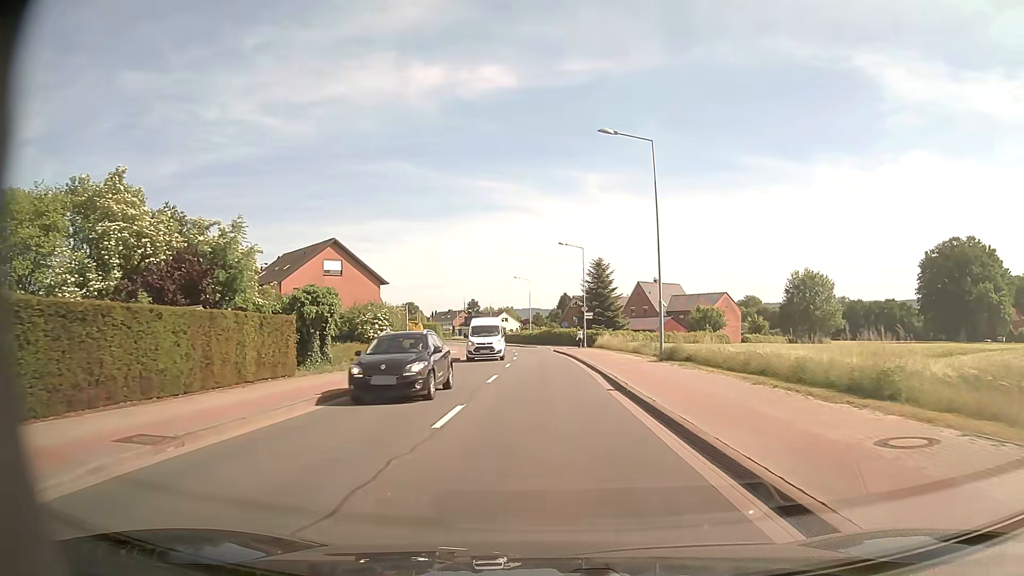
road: secondary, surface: asphalt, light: Day
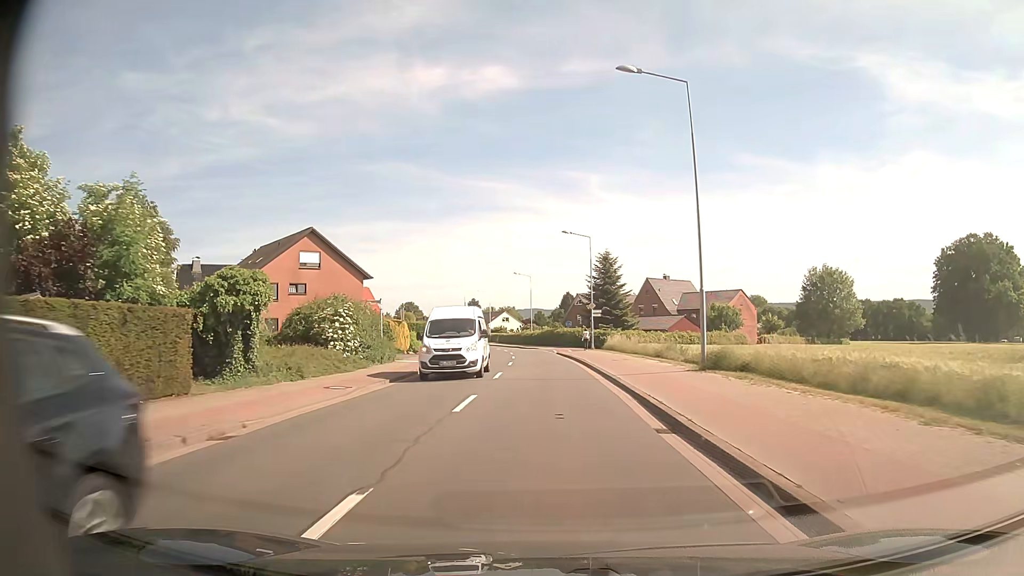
(0.0, +7.1) m; 0°
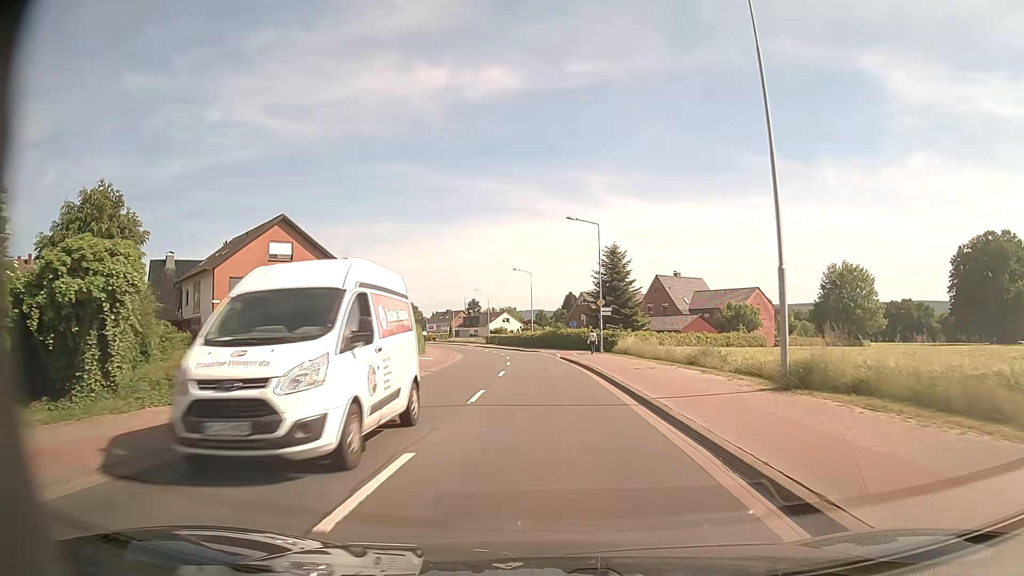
(0.0, +7.1) m; 0°
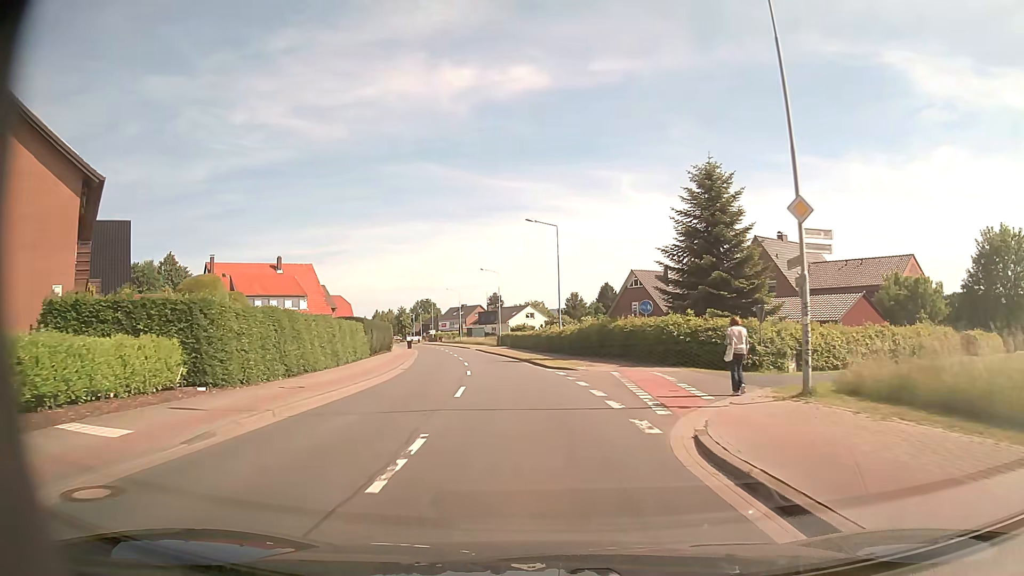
(-0.5, +35.0) m; -3°
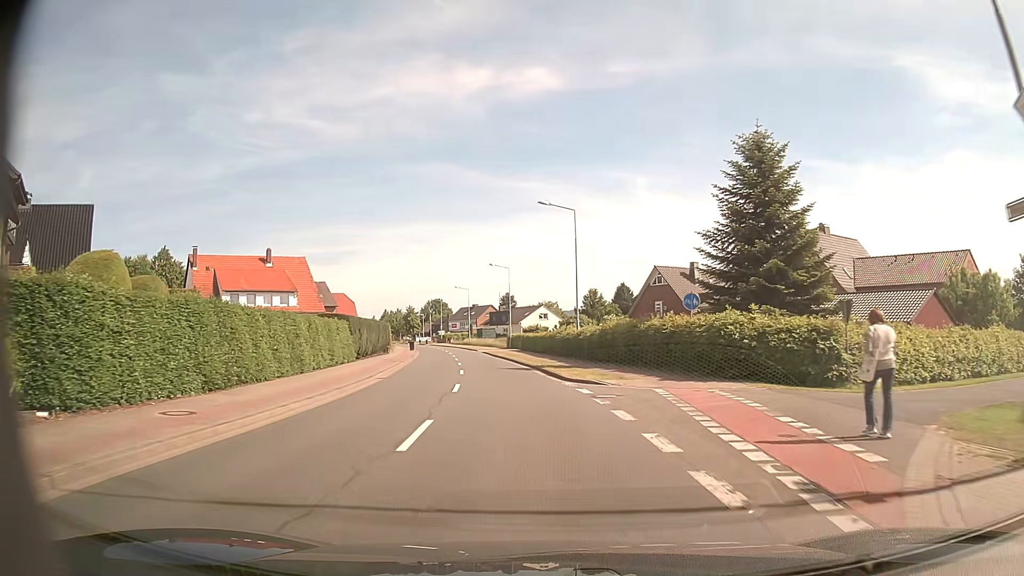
(-0.1, +6.9) m; -1°
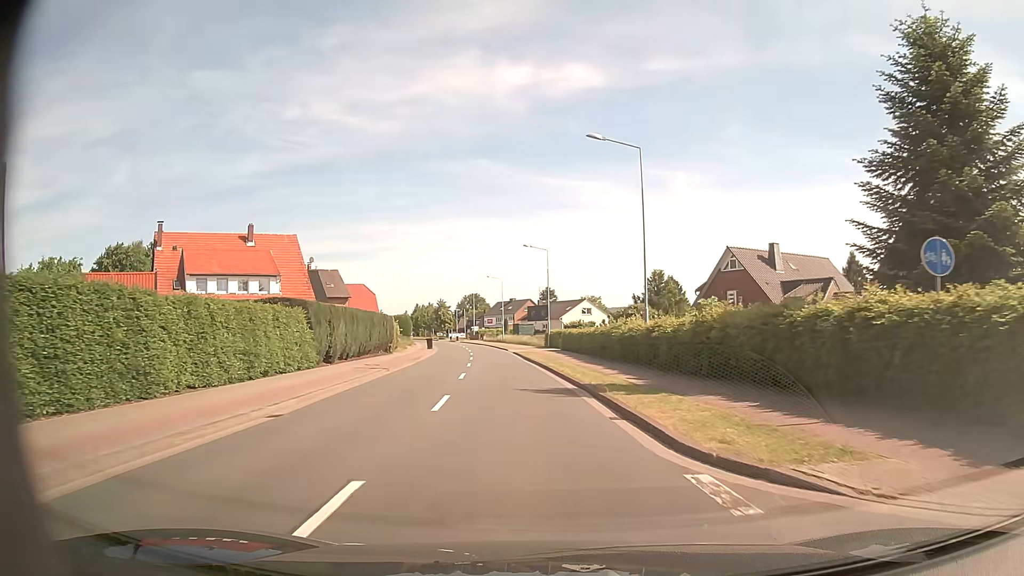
(-0.3, +13.8) m; -4°
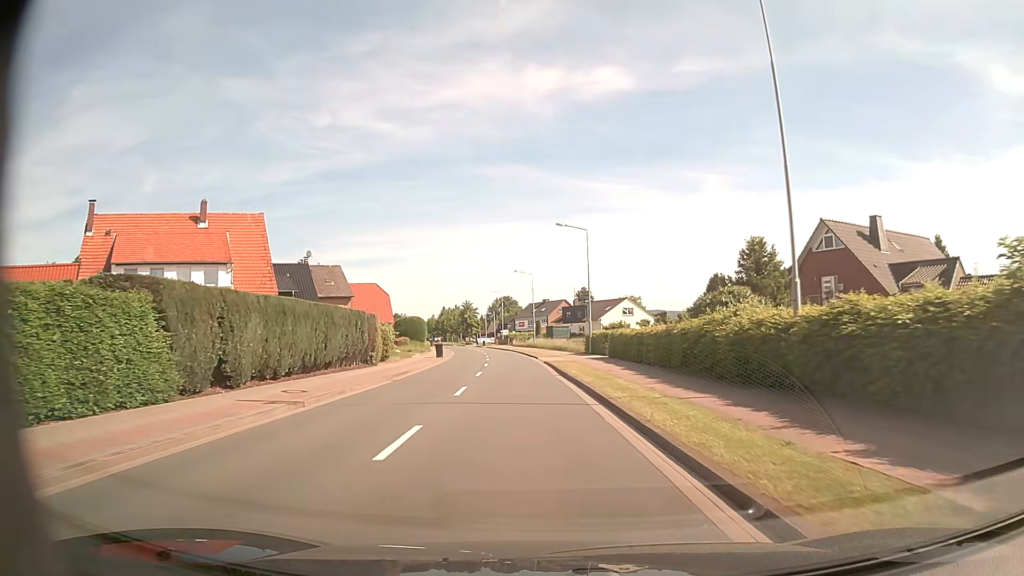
(-0.3, +14.0) m; -3°
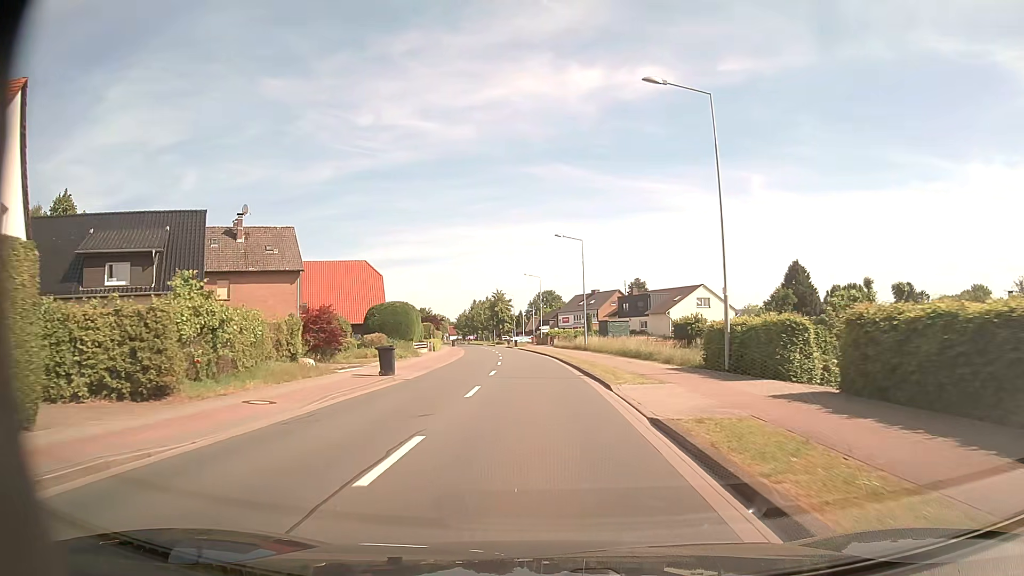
(-0.9, +28.8) m; -4°
(0, +10) (0, +20) (-1, +30) (-1, +40) (-2, +50) (-3, +60) (-4, +70) (-5, +80) (-6, +90) (-8, +100) m
